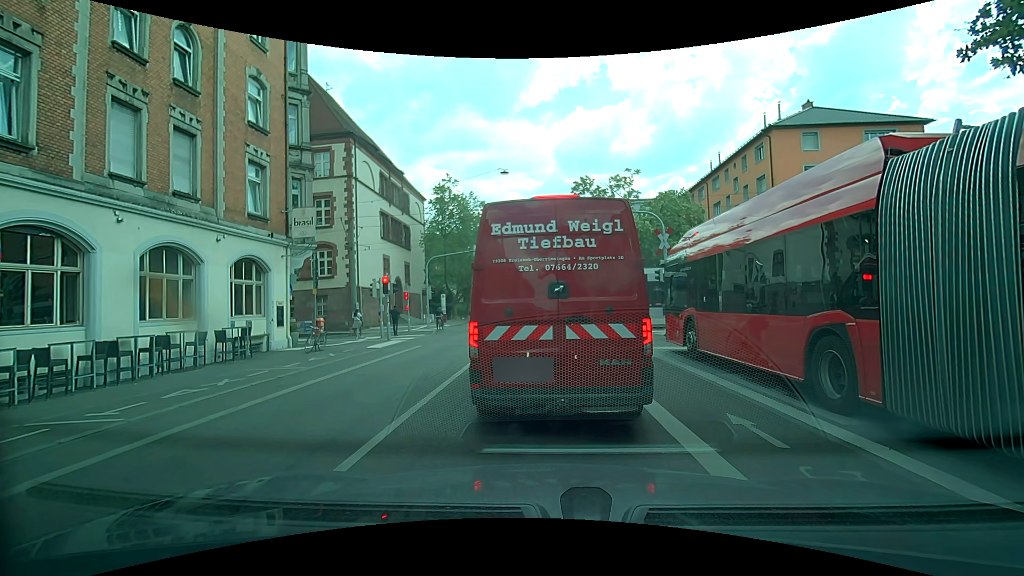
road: secondary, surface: asphalt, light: Day
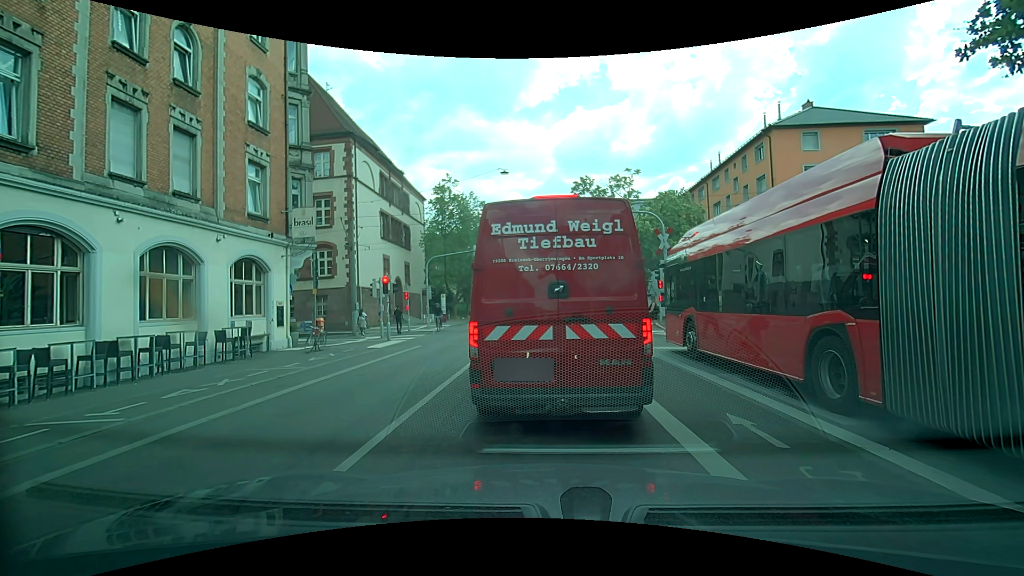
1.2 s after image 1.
(0.0, 0.0) m; 0°
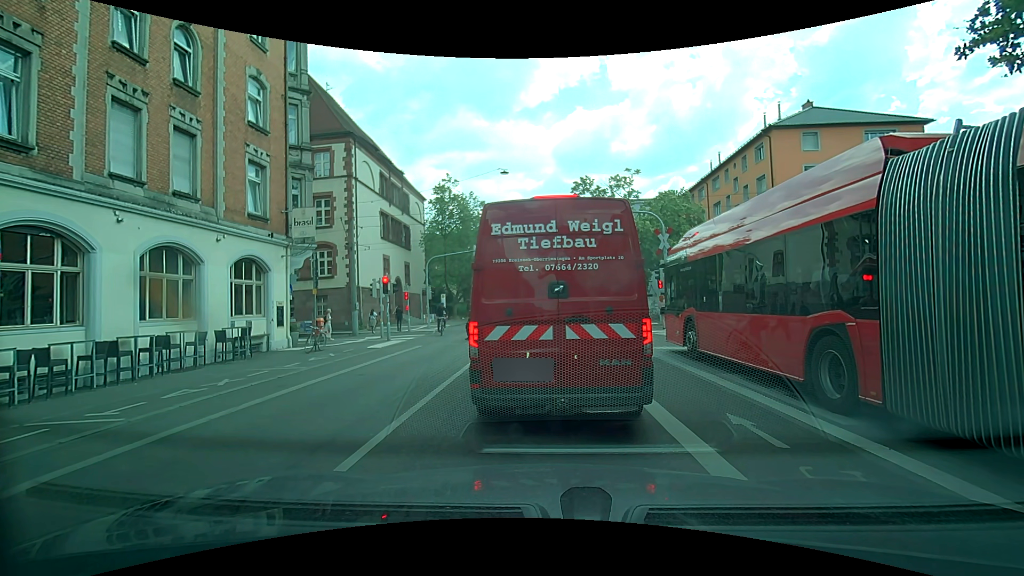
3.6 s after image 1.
(0.0, 0.0) m; 0°
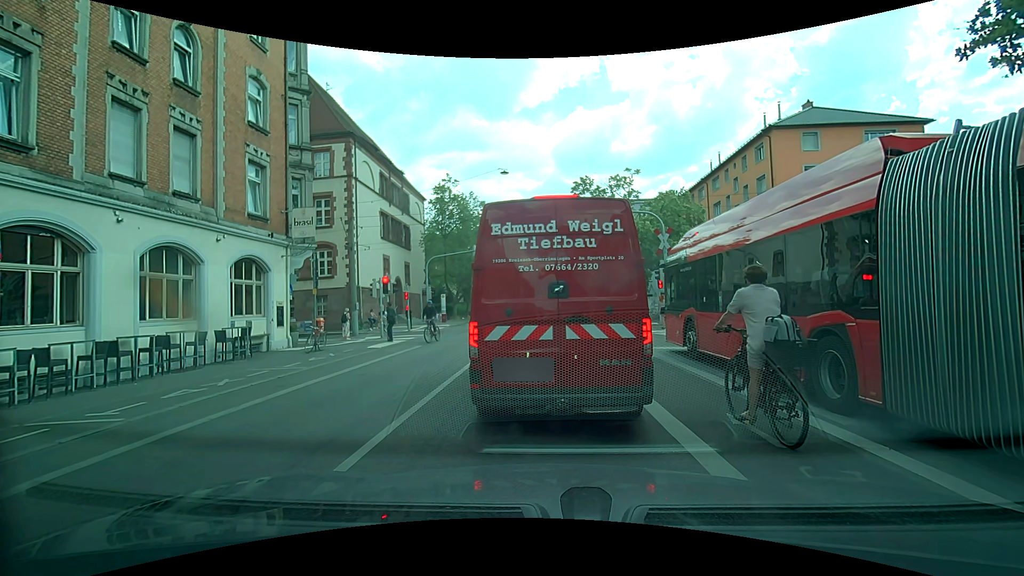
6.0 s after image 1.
(0.0, 0.0) m; 0°
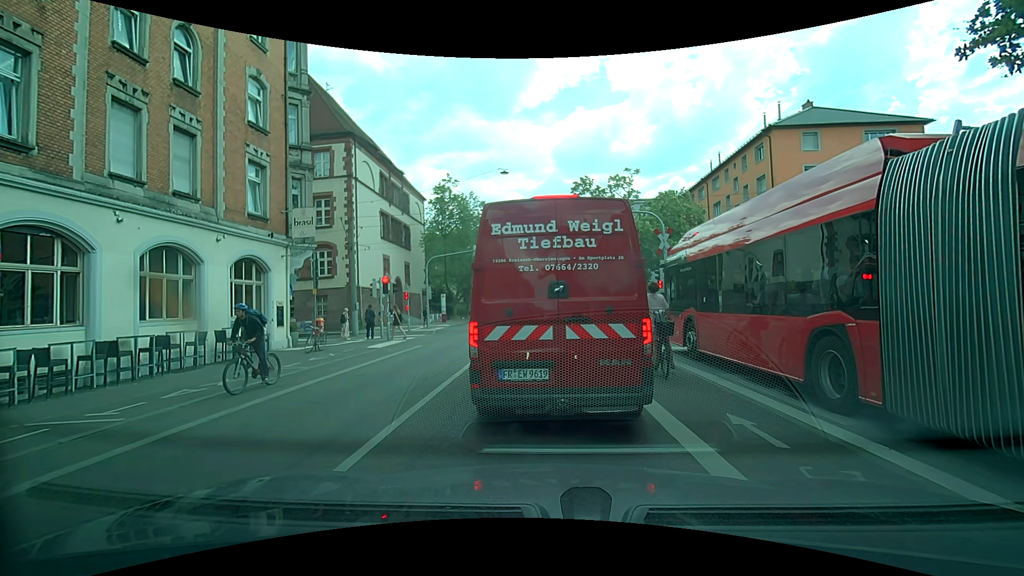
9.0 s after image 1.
(0.0, 0.0) m; 0°
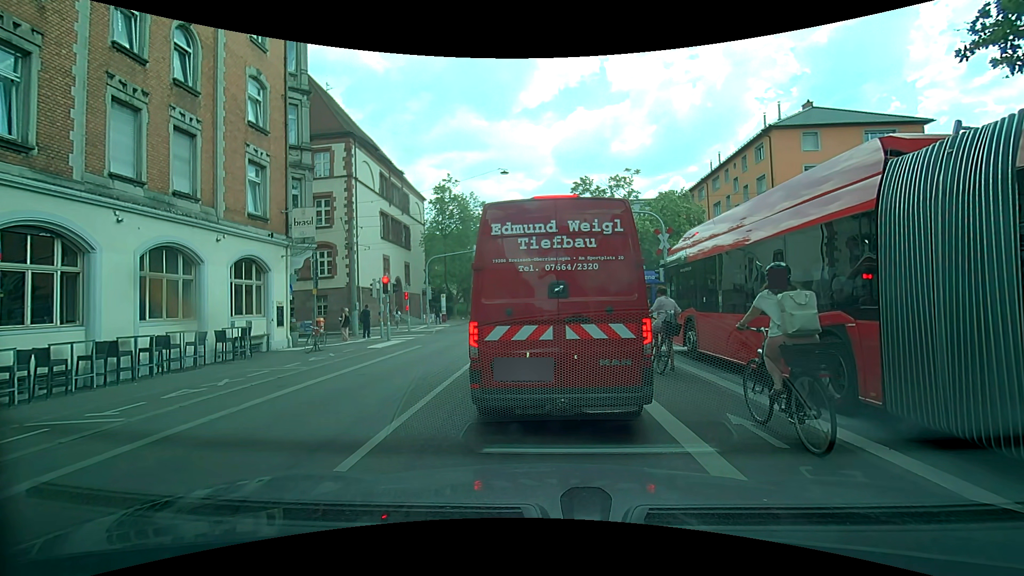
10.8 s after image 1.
(0.0, 0.0) m; 0°
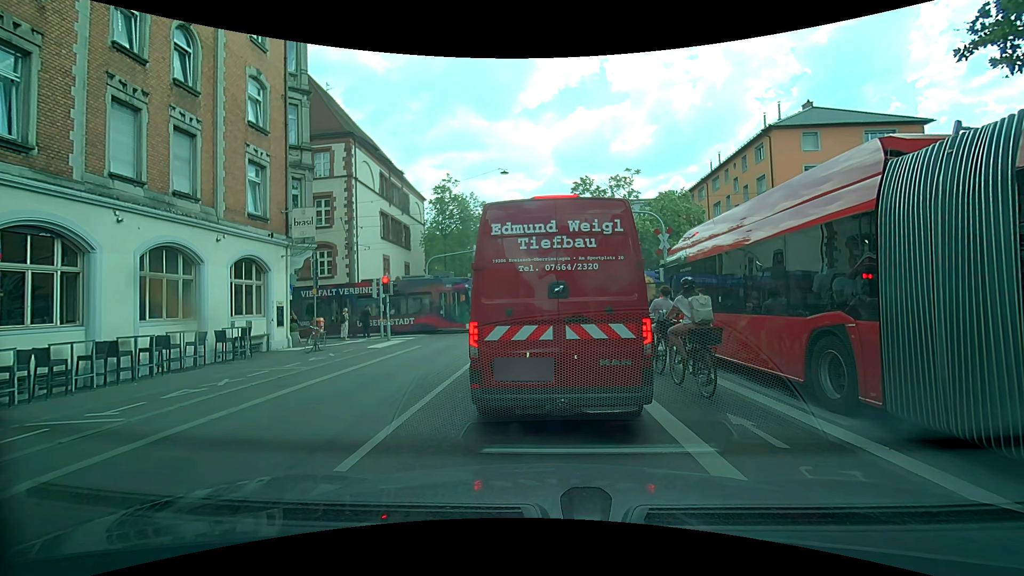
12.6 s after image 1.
(0.0, 0.0) m; 0°
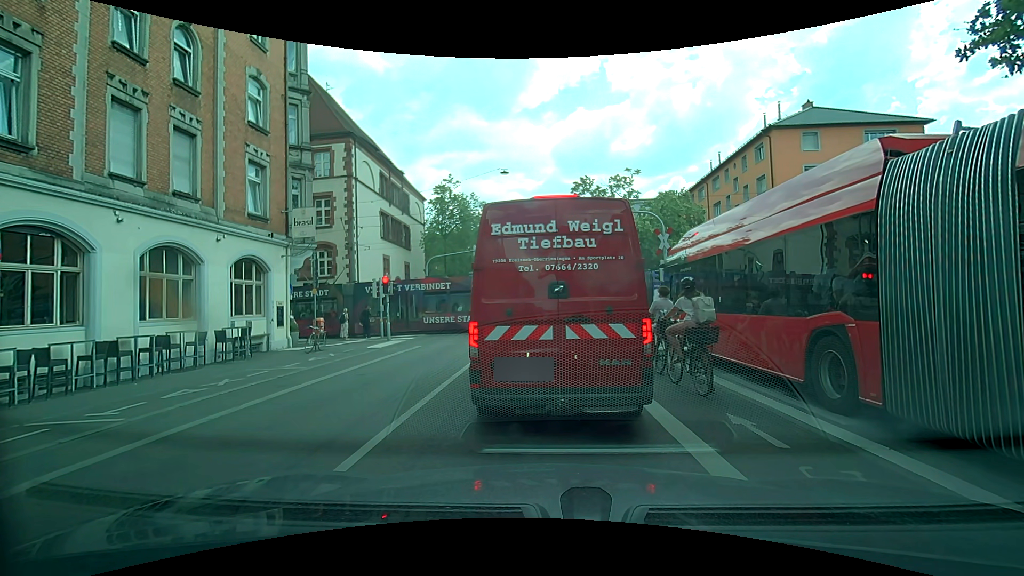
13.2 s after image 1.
(0.0, 0.0) m; 0°
(+1, +10) (+1, +20) (+2, +30) (+3, +40) (+4, +50) (+5, +60) (+5, +70) (+6, +80) (+6, +90) (+7, +100) m
